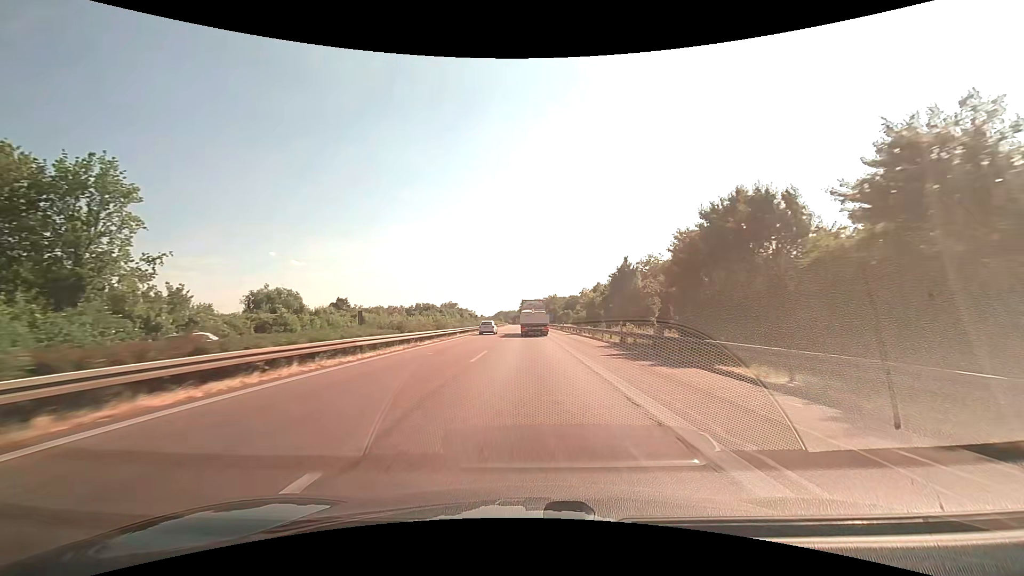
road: motorway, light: Day
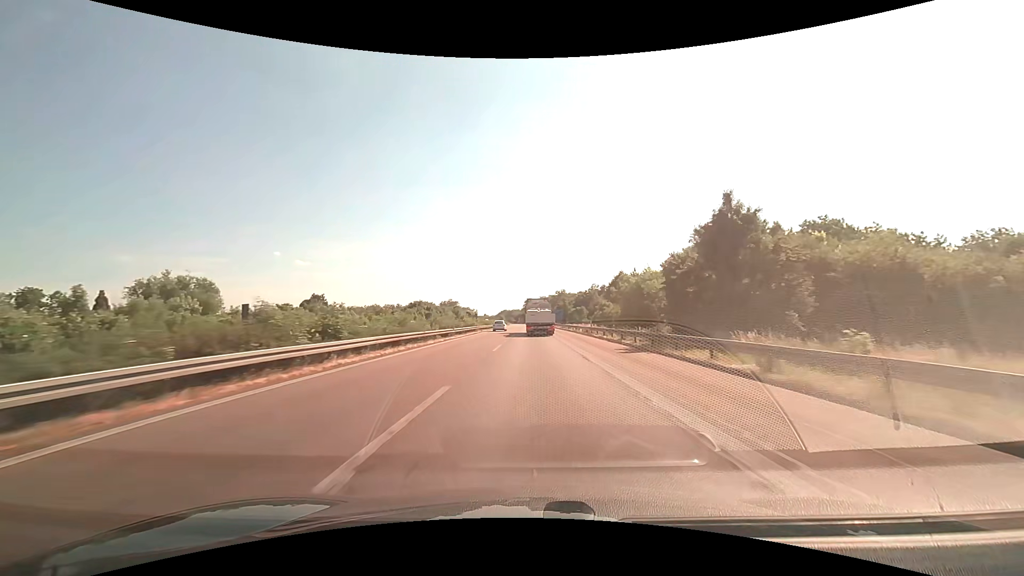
(-0.3, +30.6) m; -1°
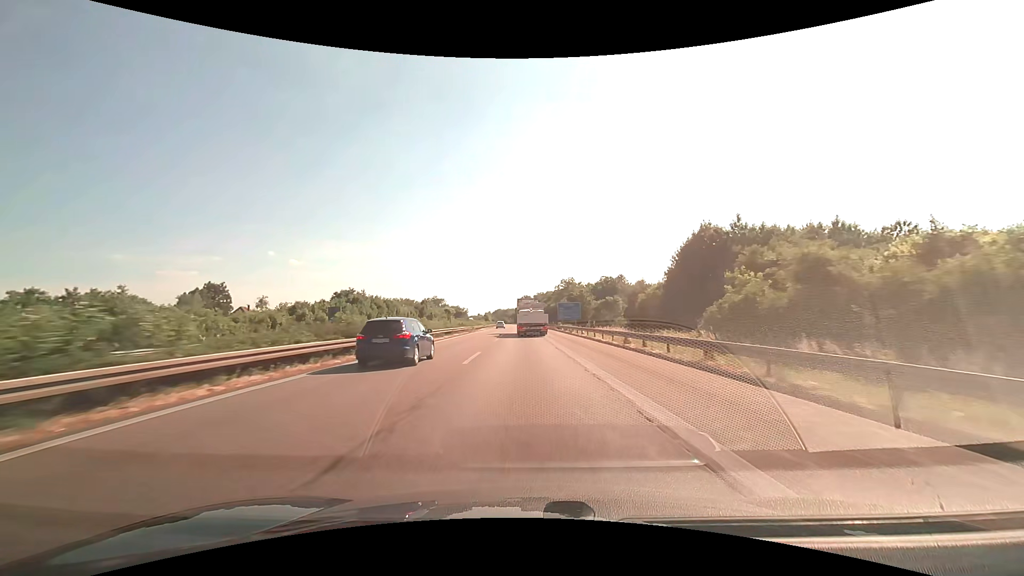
(+0.3, +60.9) m; +1°
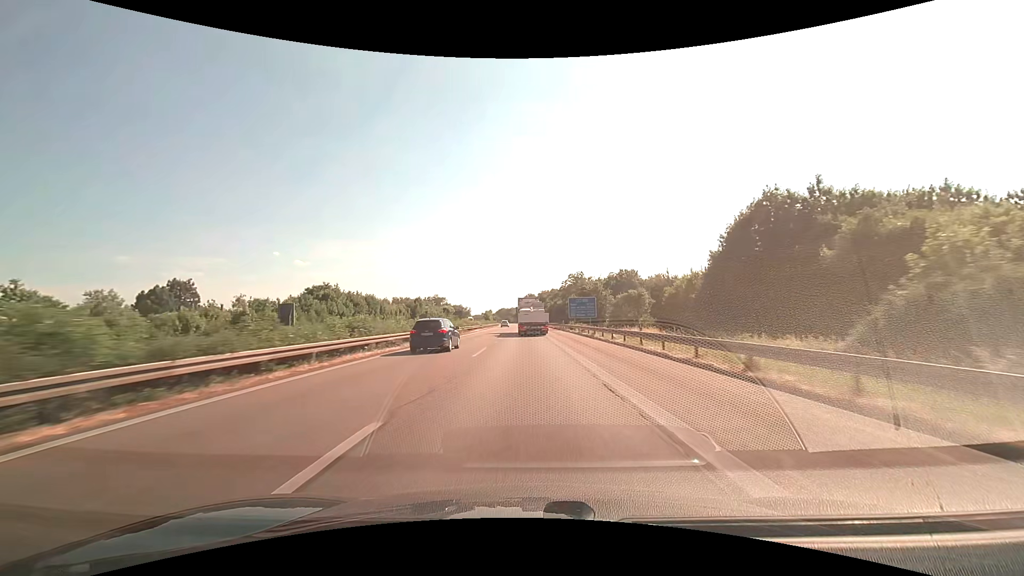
(-0.1, +15.2) m; -1°
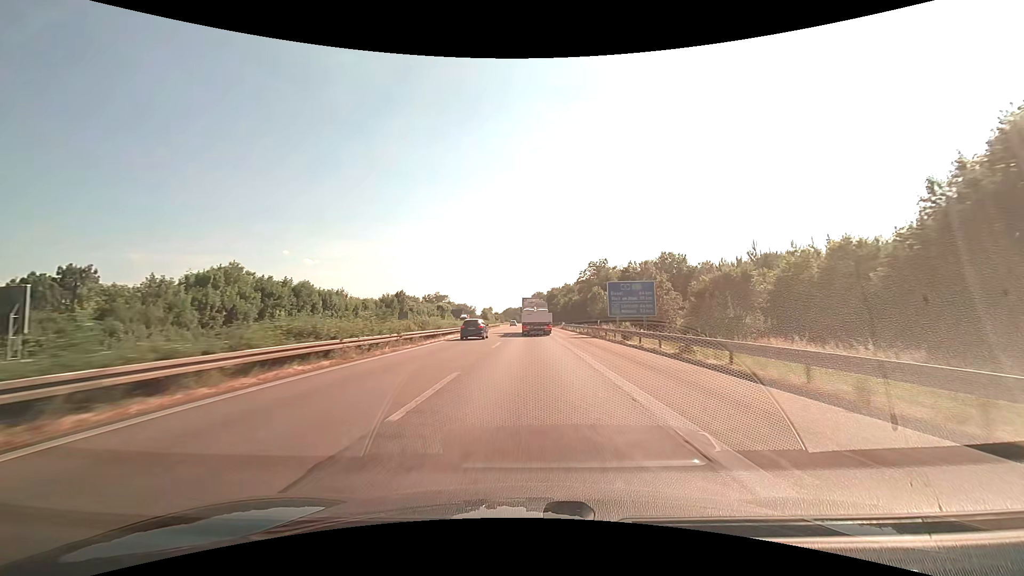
(-0.2, +30.1) m; -1°
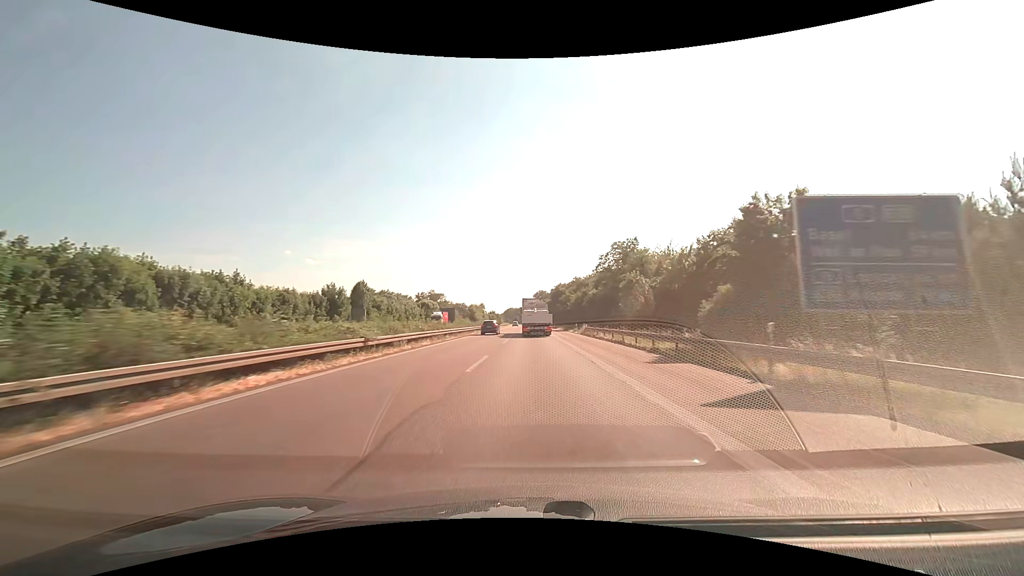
(-0.1, +29.9) m; 0°
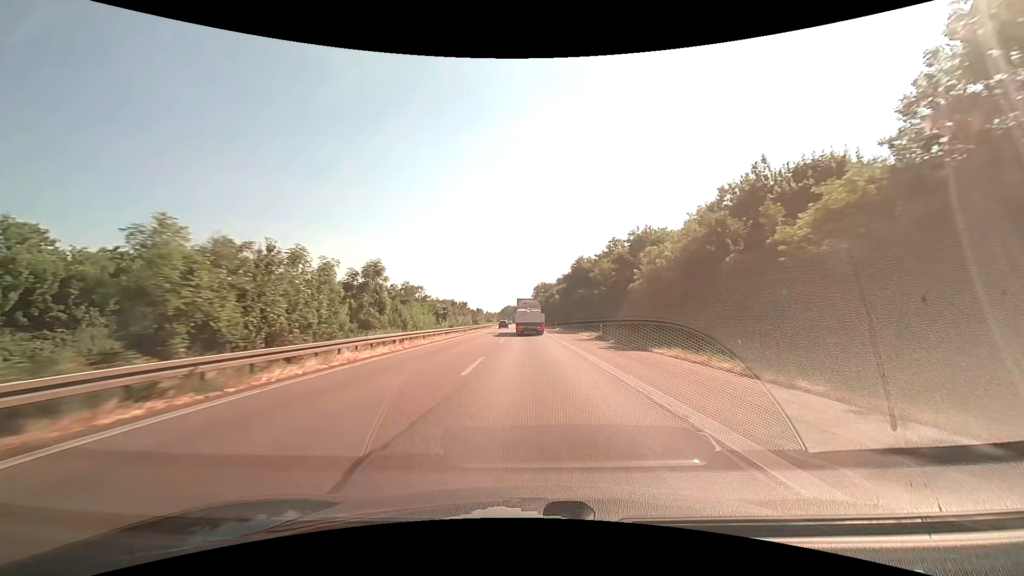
(-0.1, +73.4) m; 0°
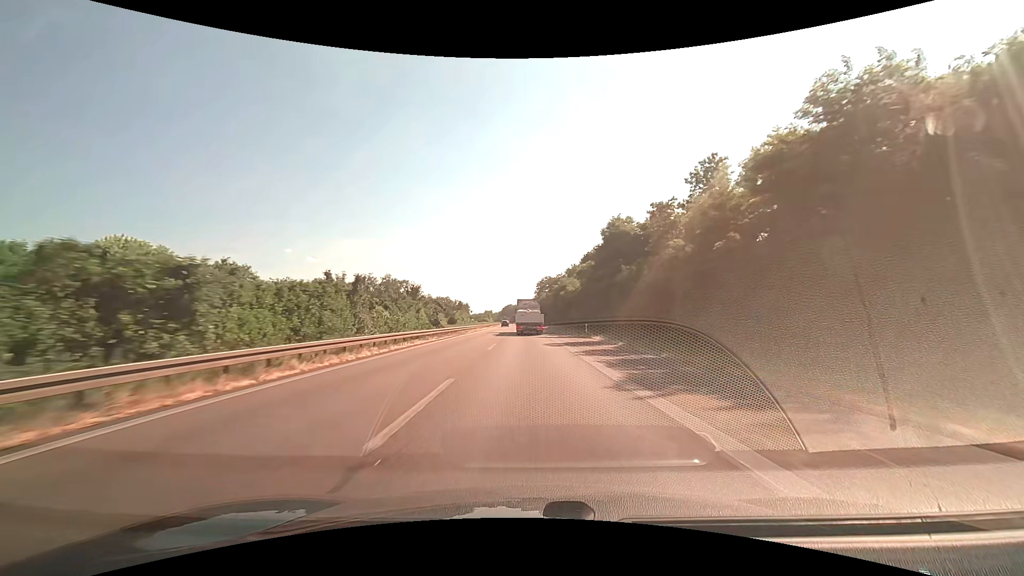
(-0.2, +42.9) m; 0°
(0, +10) (0, +20) (0, +30) (0, +40) (0, +50) (-1, +60) (-1, +70) (-1, +80) (-1, +90) (-1, +100) m
